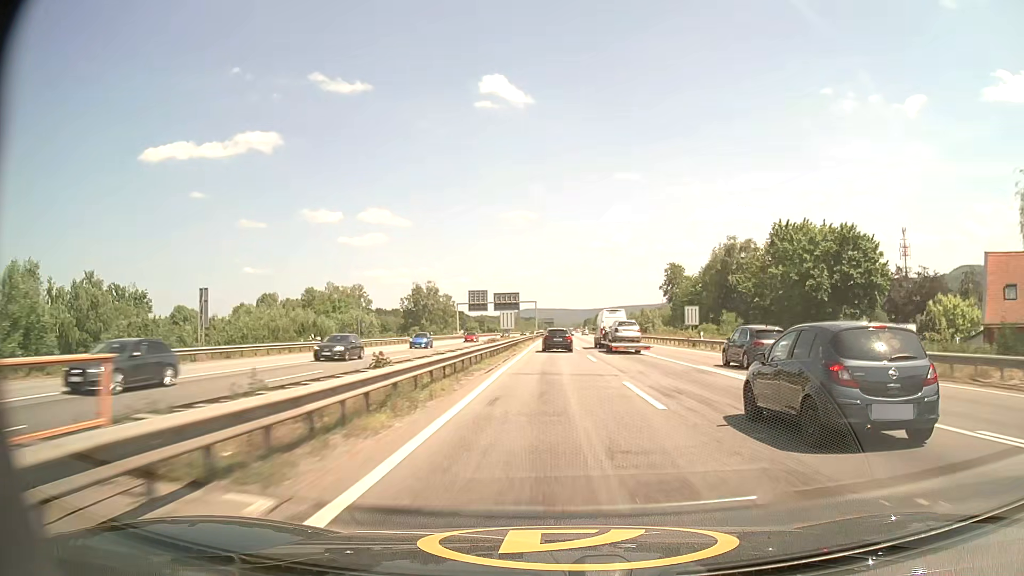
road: motorway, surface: asphalt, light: Day
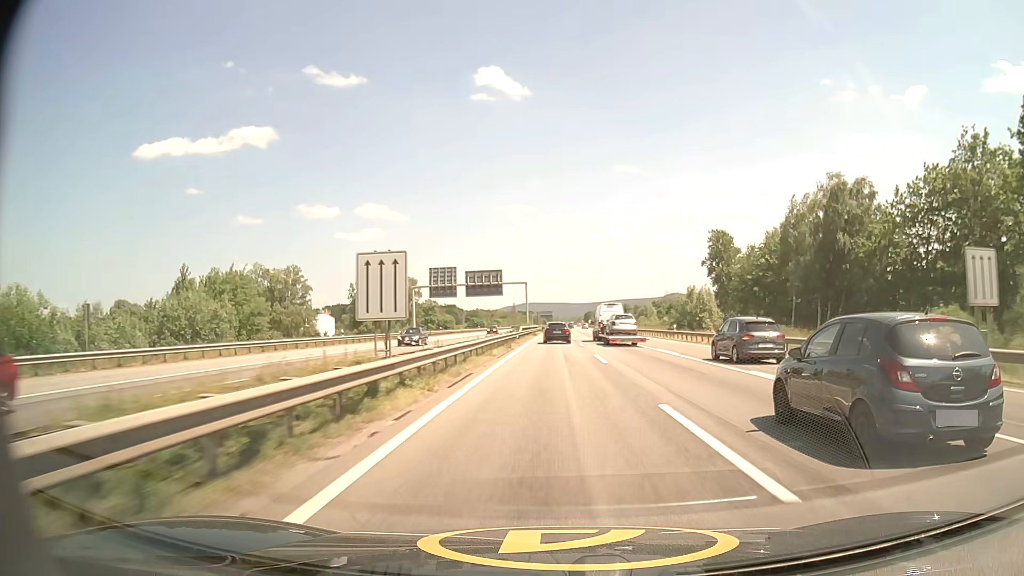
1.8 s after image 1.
(+0.2, +43.1) m; 0°
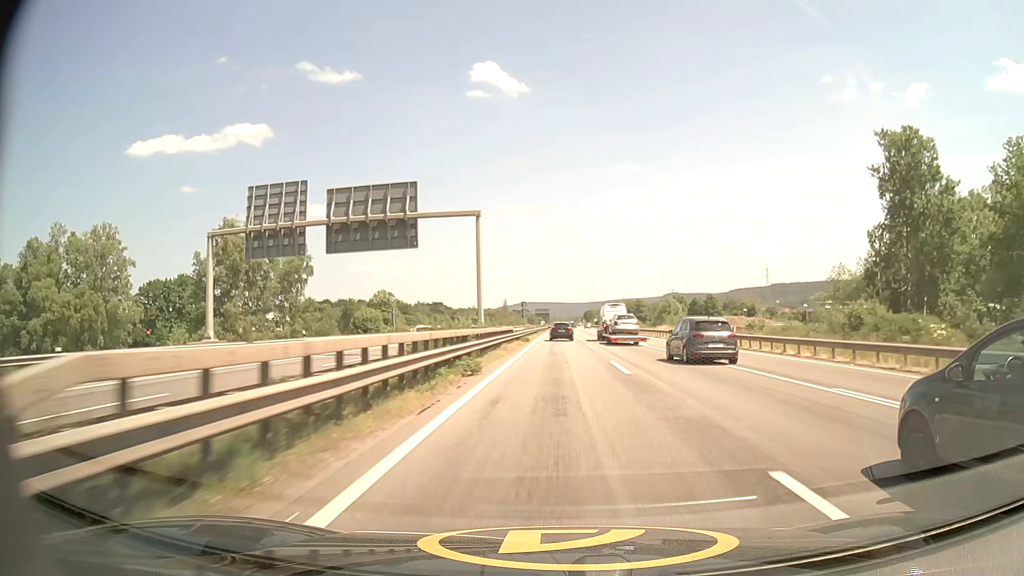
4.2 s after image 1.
(0.0, +59.6) m; 0°
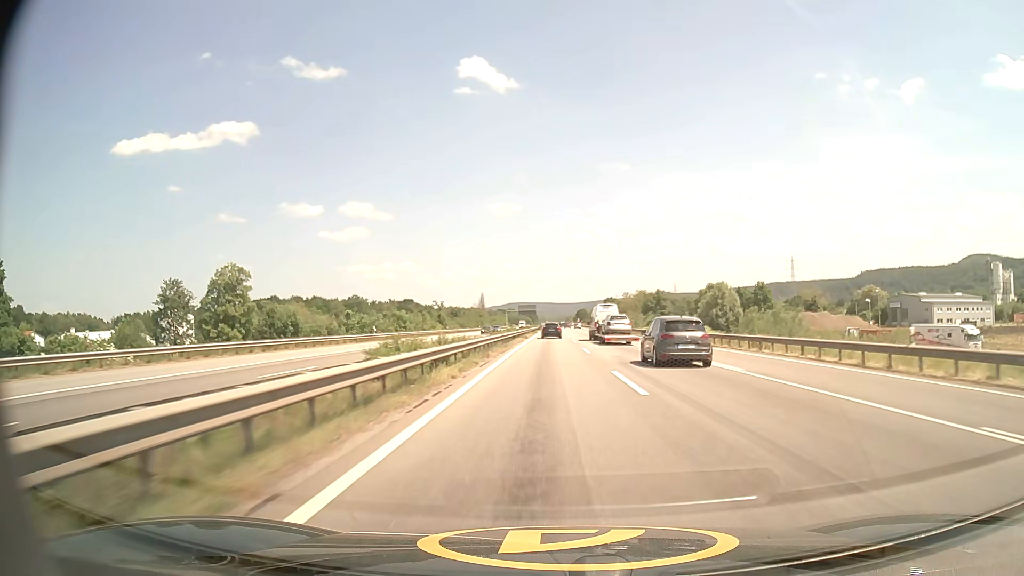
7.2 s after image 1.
(+0.8, +77.7) m; +1°
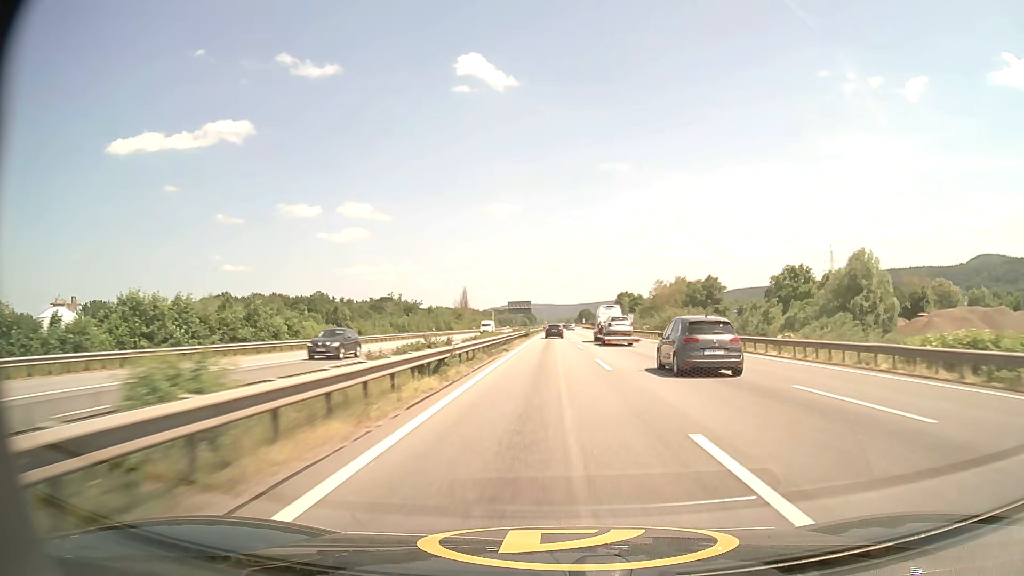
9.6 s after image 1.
(0.0, +65.2) m; 0°
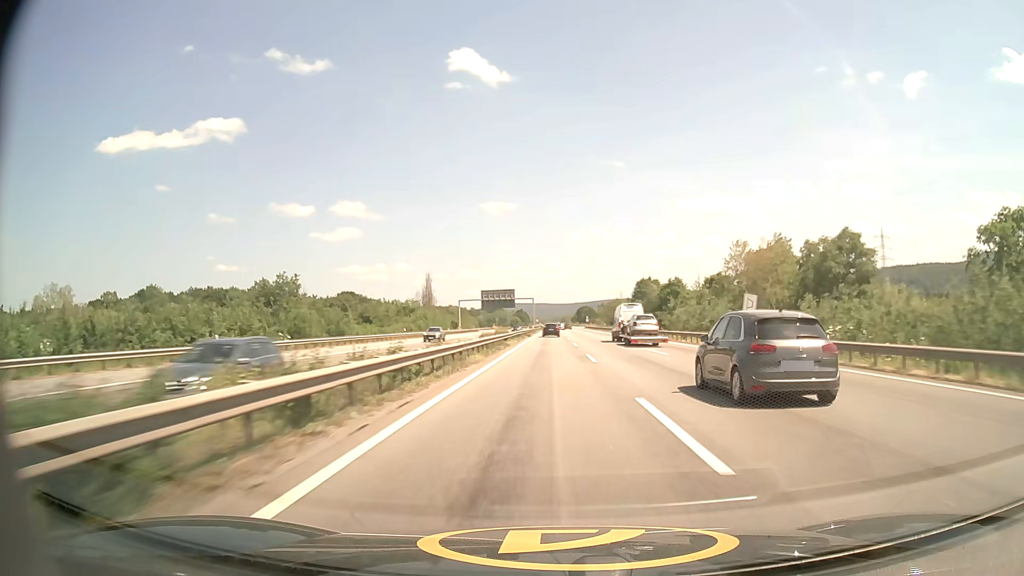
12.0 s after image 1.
(+0.3, +68.5) m; 0°
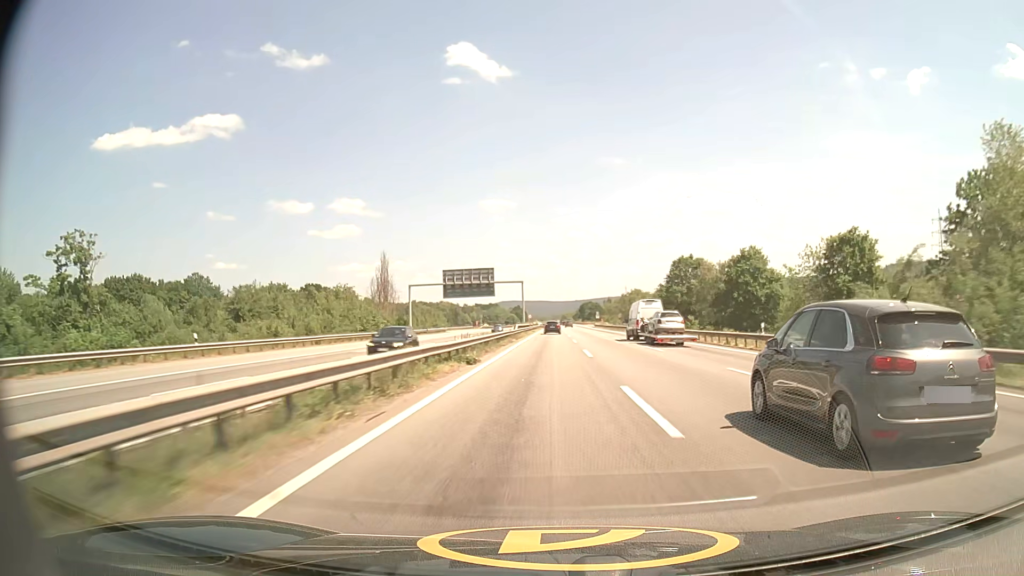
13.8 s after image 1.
(0.0, +52.6) m; 0°
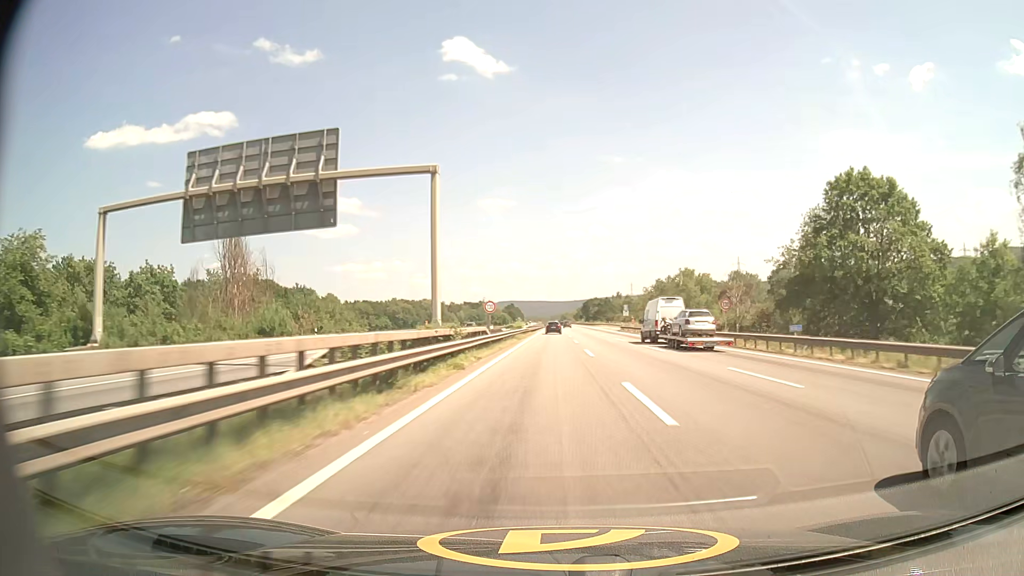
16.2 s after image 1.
(0.0, +71.5) m; 0°
(0, +10) (0, +20) (0, +30) (0, +40) (0, +50) (0, +60) (0, +70) (0, +80) (0, +90) (0, +100) m
